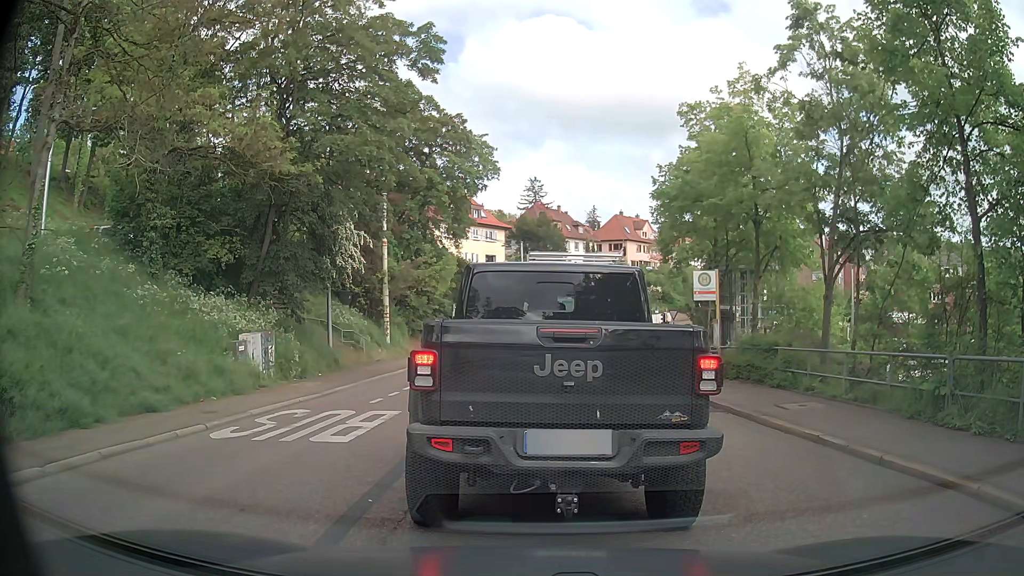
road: secondary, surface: asphalt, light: Day
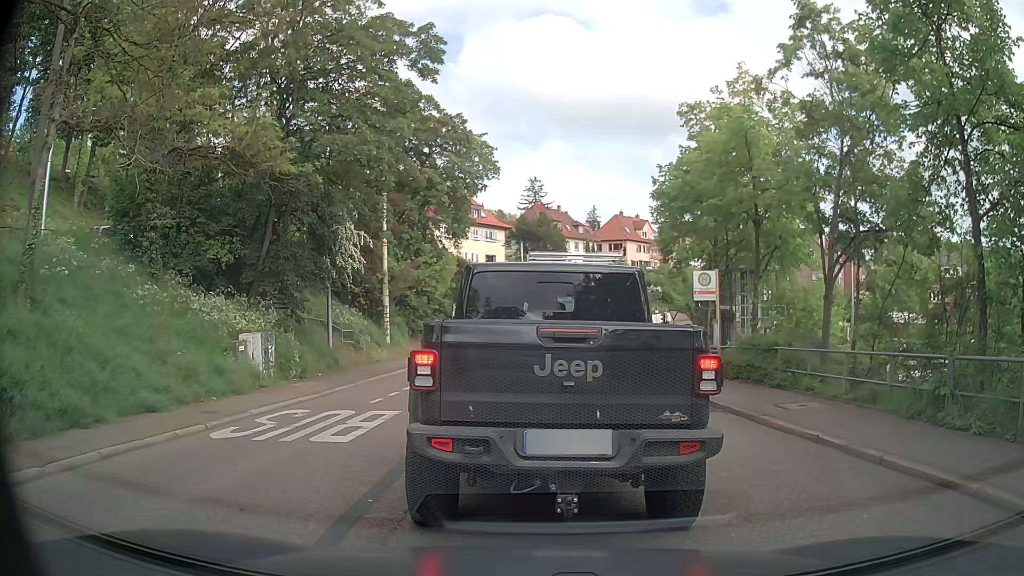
(0.0, 0.0) m; 0°
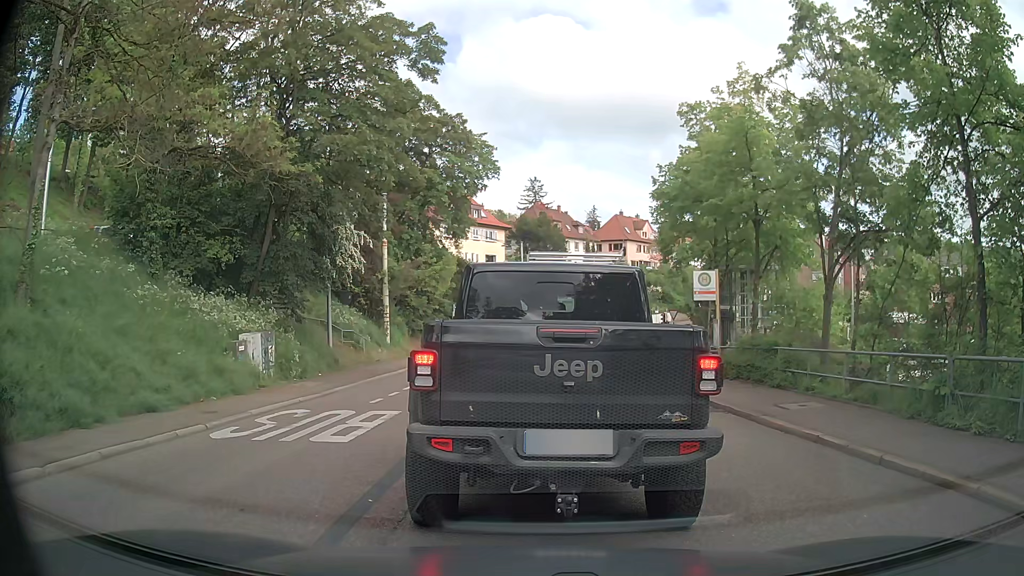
(0.0, 0.0) m; 0°
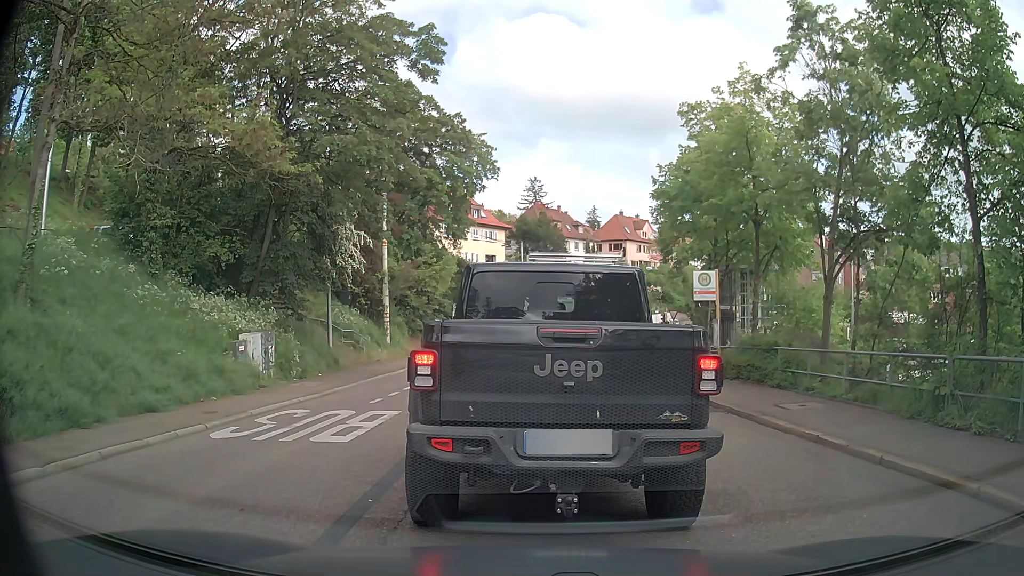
(0.0, 0.0) m; 0°
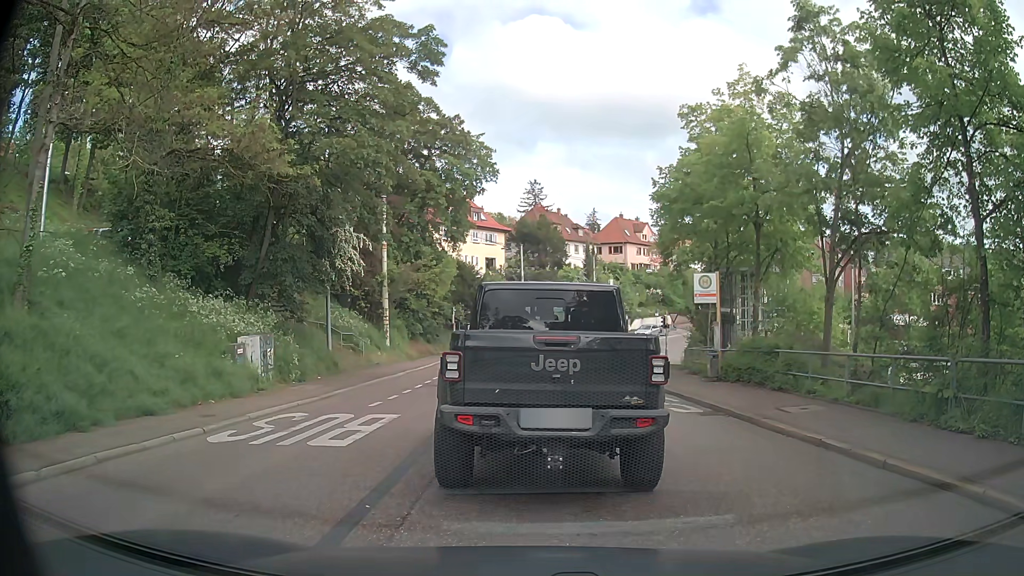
(0.0, +0.1) m; 0°
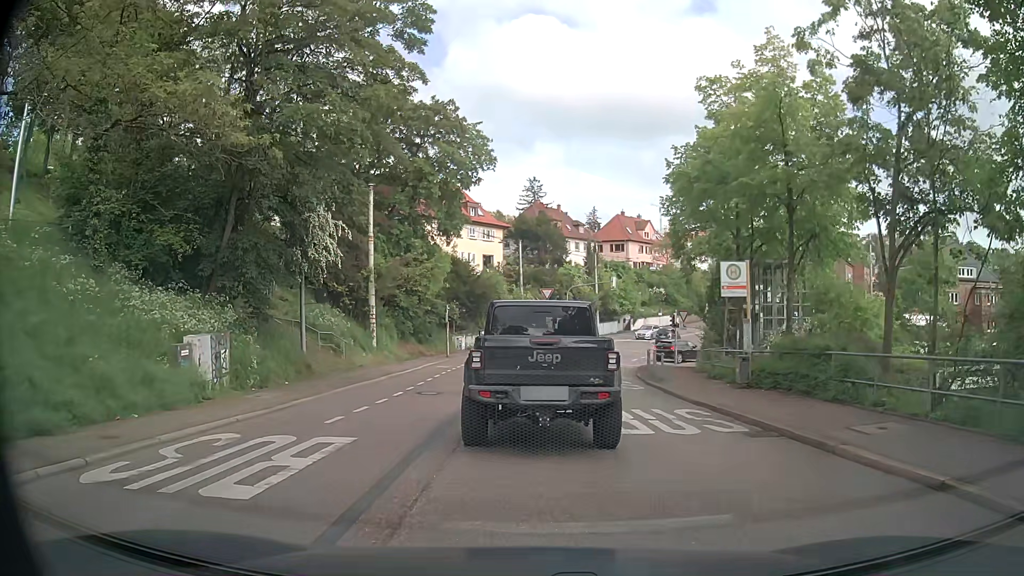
(0.0, +3.4) m; +1°
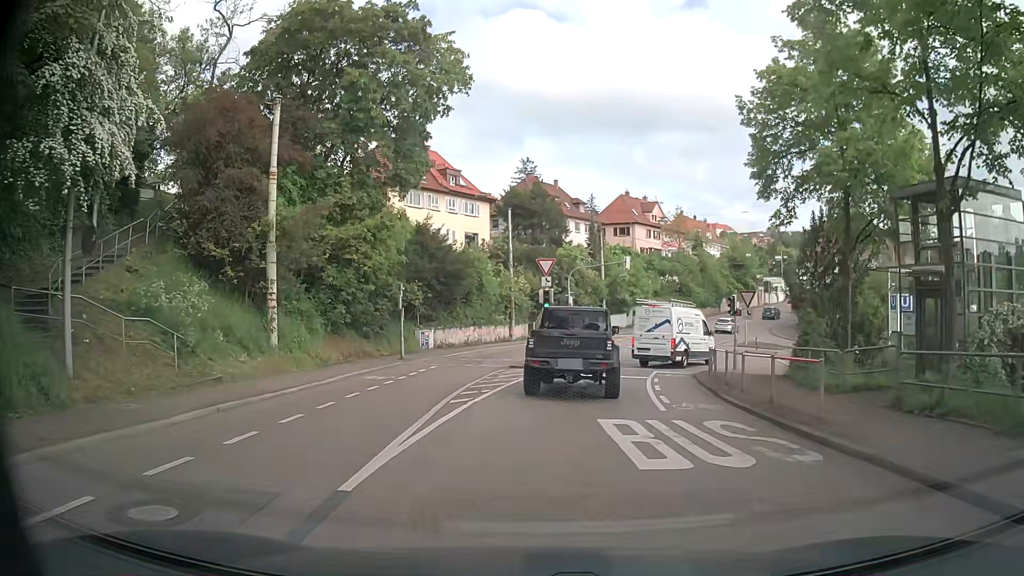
(0.0, +13.9) m; 0°
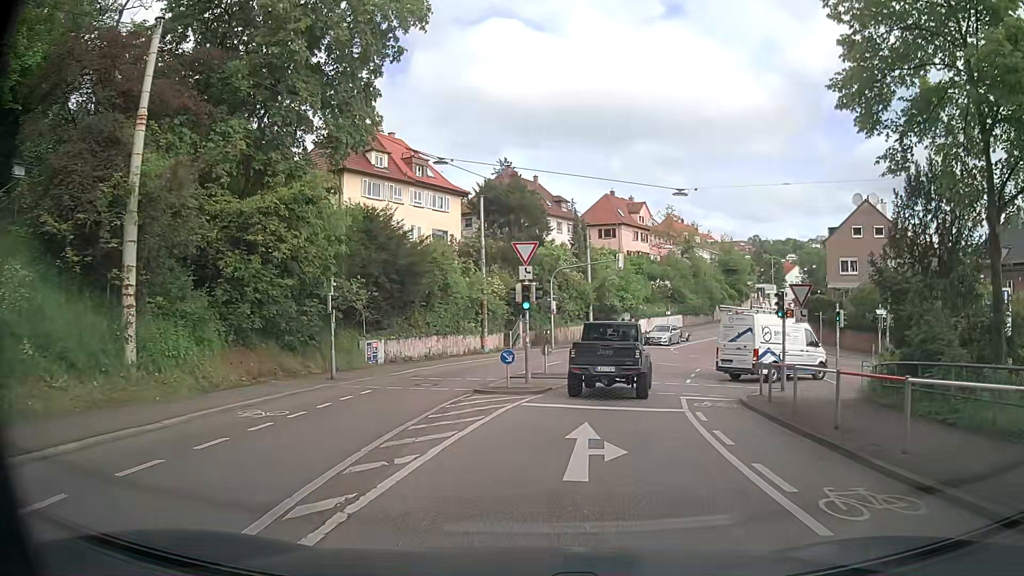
(+0.2, +8.0) m; +1°
(+1, +10) (+3, +20) (+5, +29) (+9, +39) (+13, +48) (+18, +57) (+23, +65) (+28, +74) (+34, +82) (+39, +90) m
